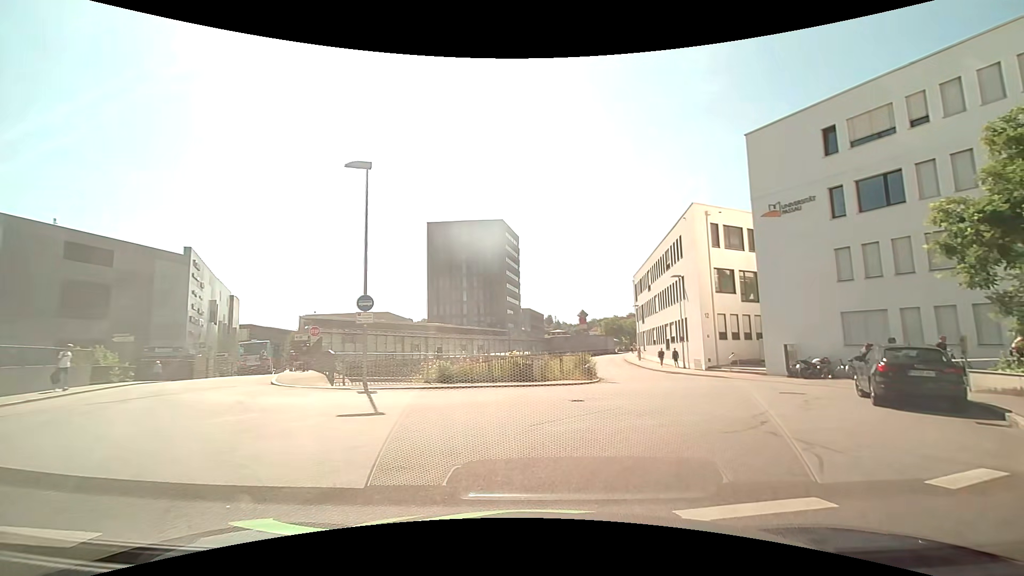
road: residential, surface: asphalt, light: Day
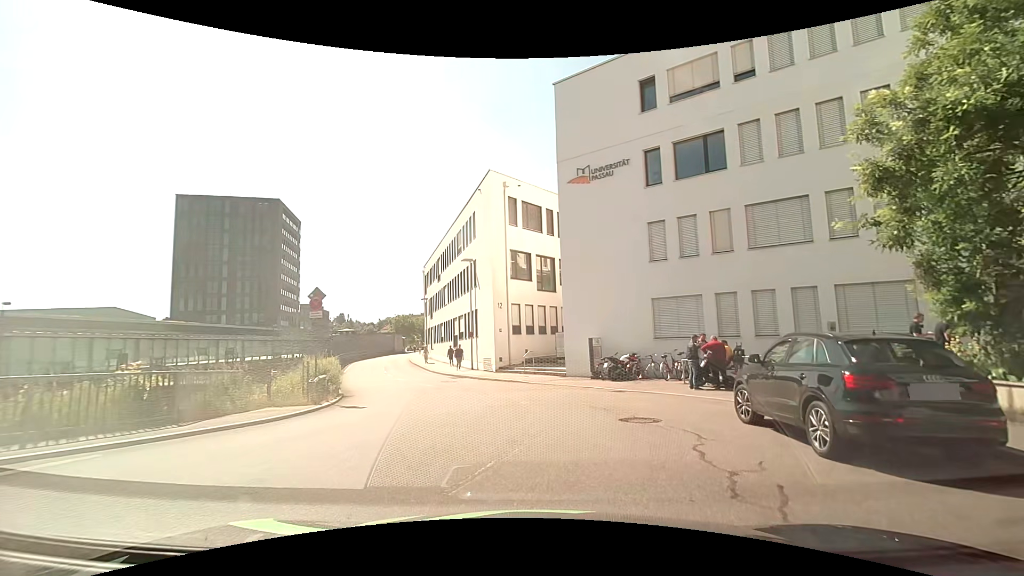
(+1.5, +9.0) m; +21°
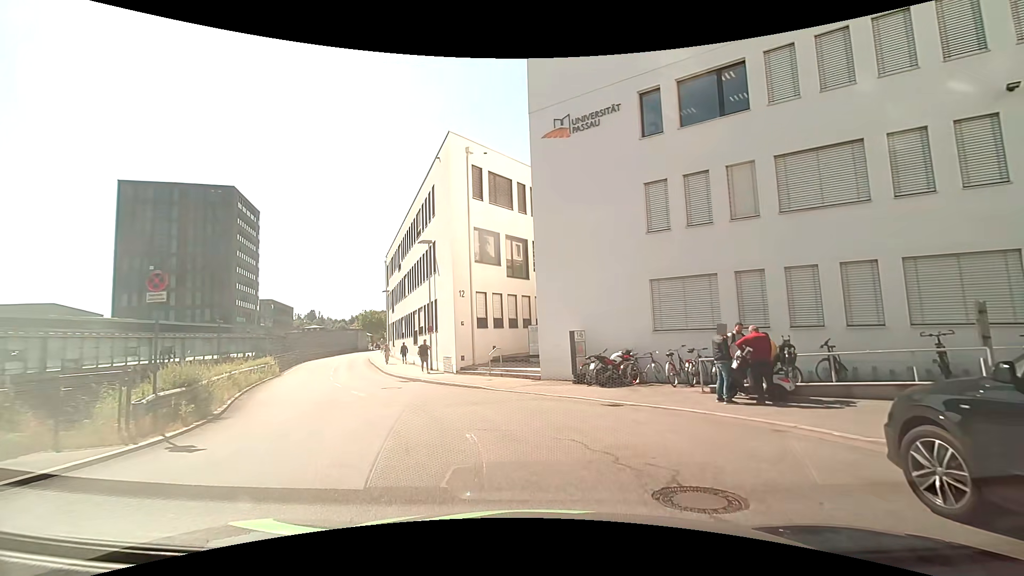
(+0.2, +5.1) m; +3°
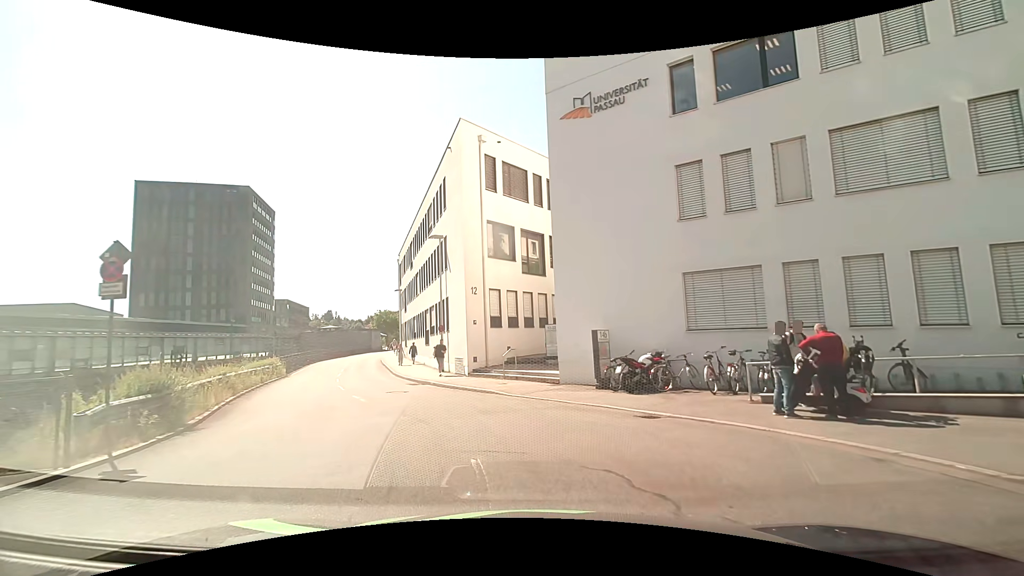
(0.0, +1.7) m; -3°
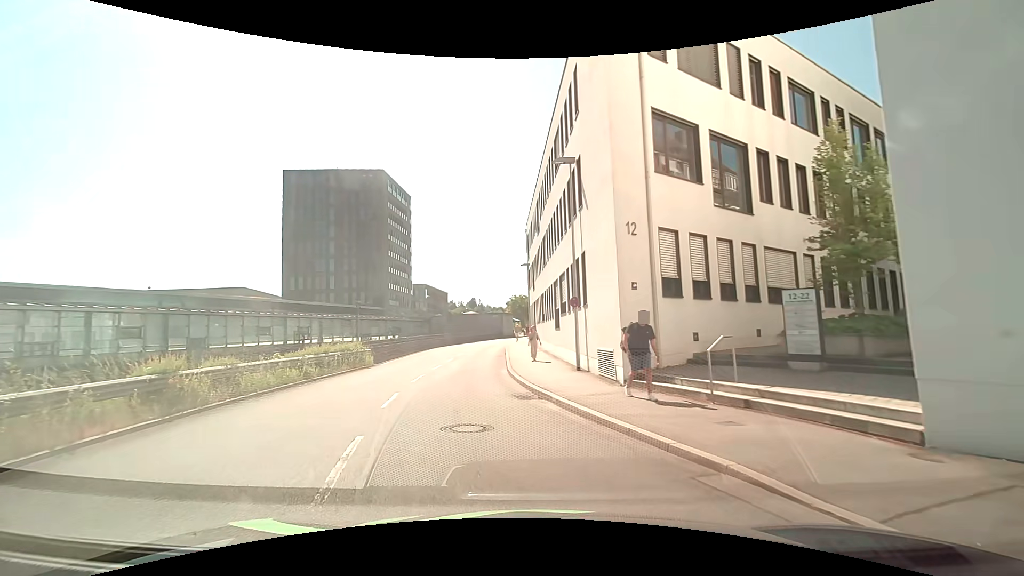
(-1.2, +10.9) m; -16°
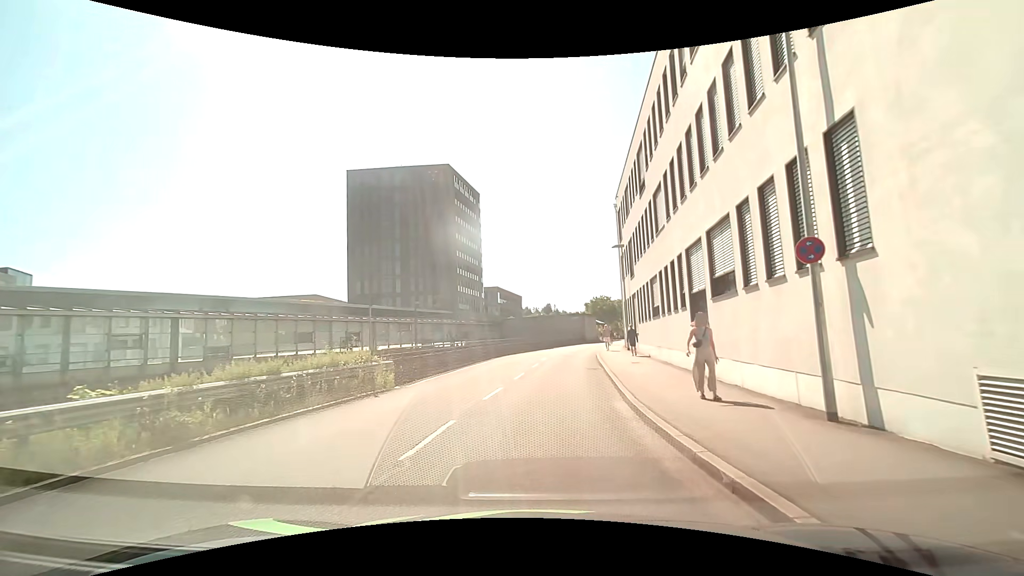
(-1.0, +10.6) m; -8°
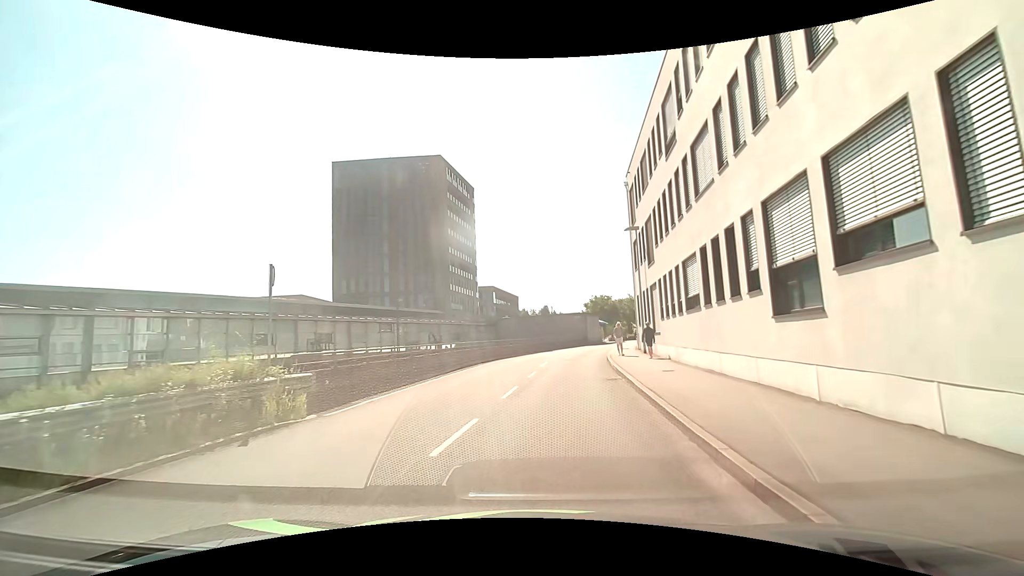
(0.0, +6.0) m; 0°
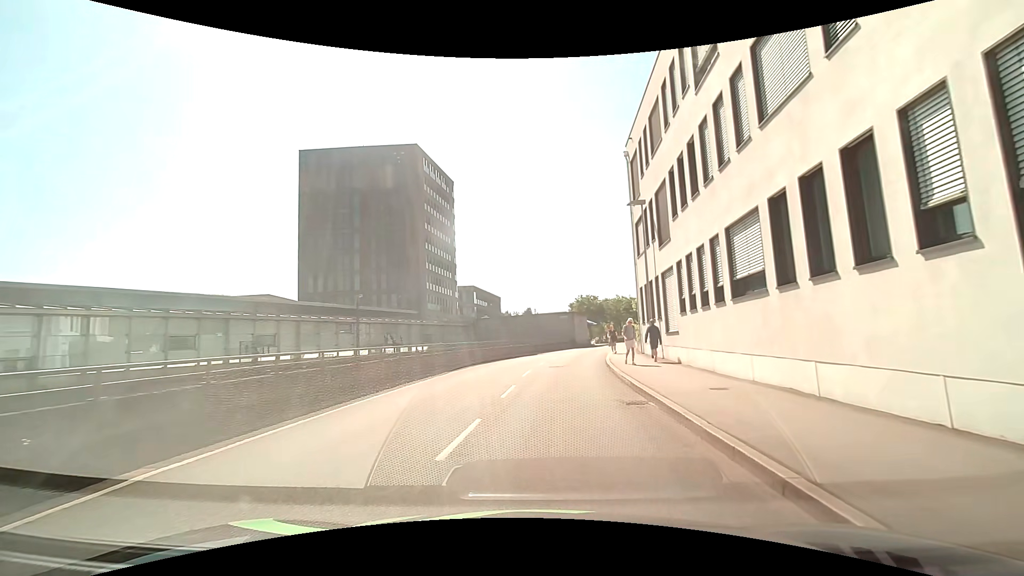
(+0.2, +6.2) m; +3°
(0, +10) (+1, +20) (+2, +30) (+4, +40) (+7, +49) (+11, +58) (+14, +68) (+19, +77) (+27, +81) (+37, +82) m
